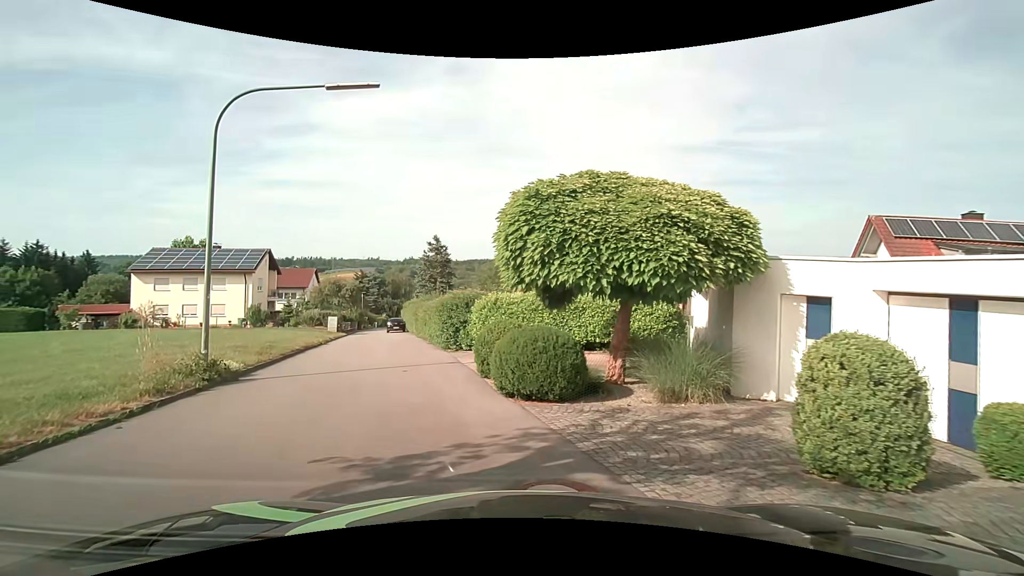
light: Day
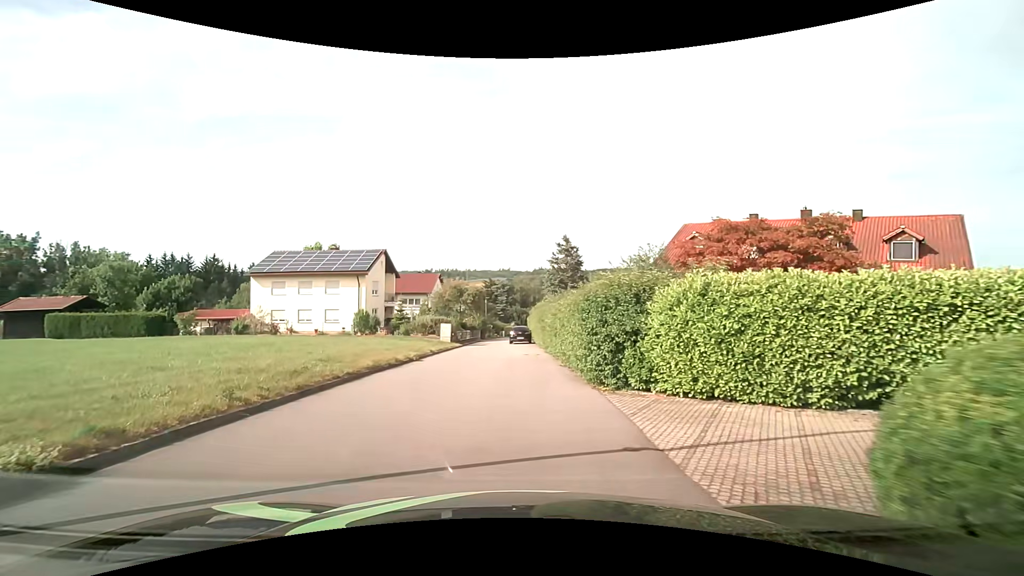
(-0.9, +9.9) m; -12°
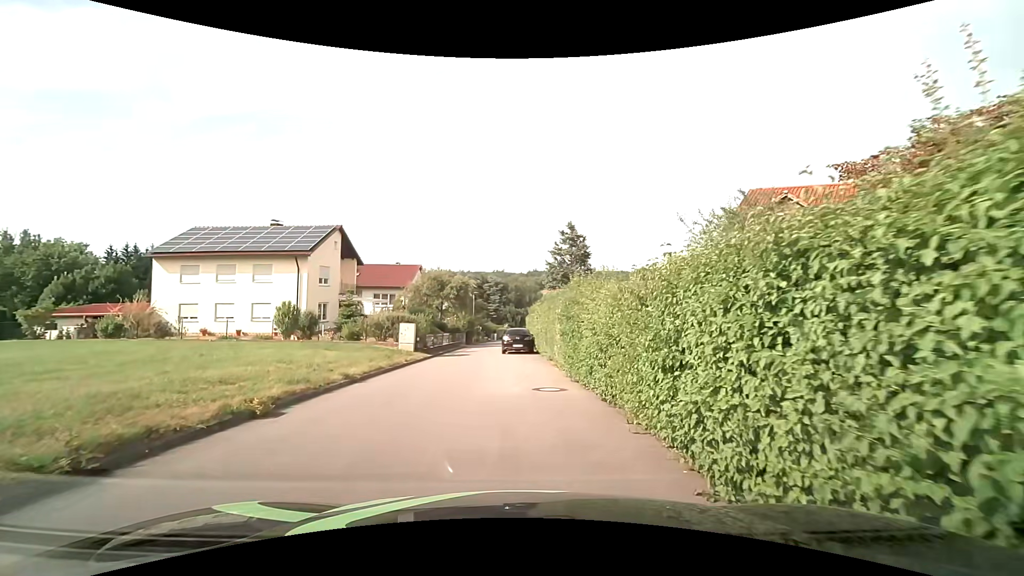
(-0.3, +12.4) m; 0°
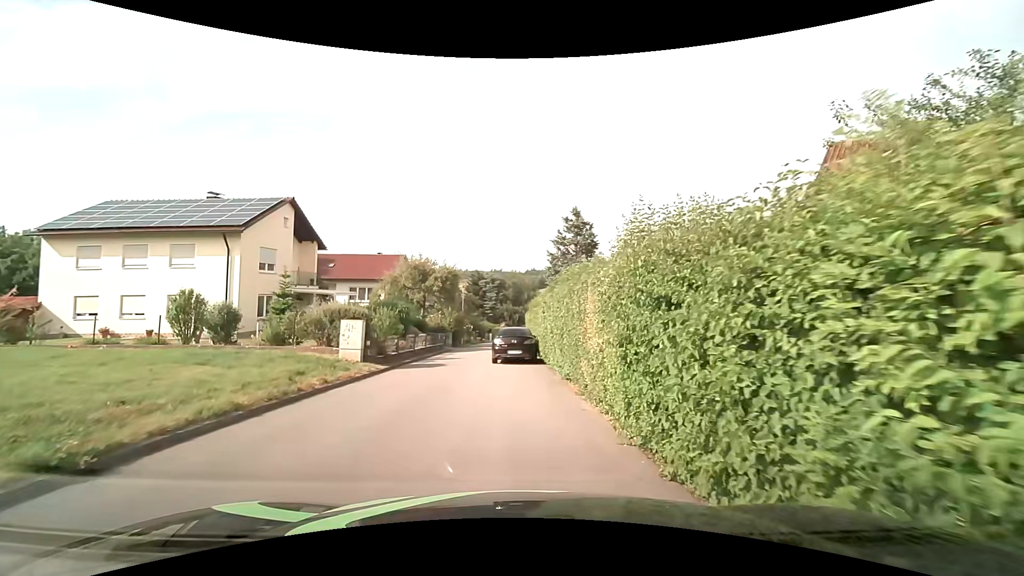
(0.0, +8.2) m; 0°
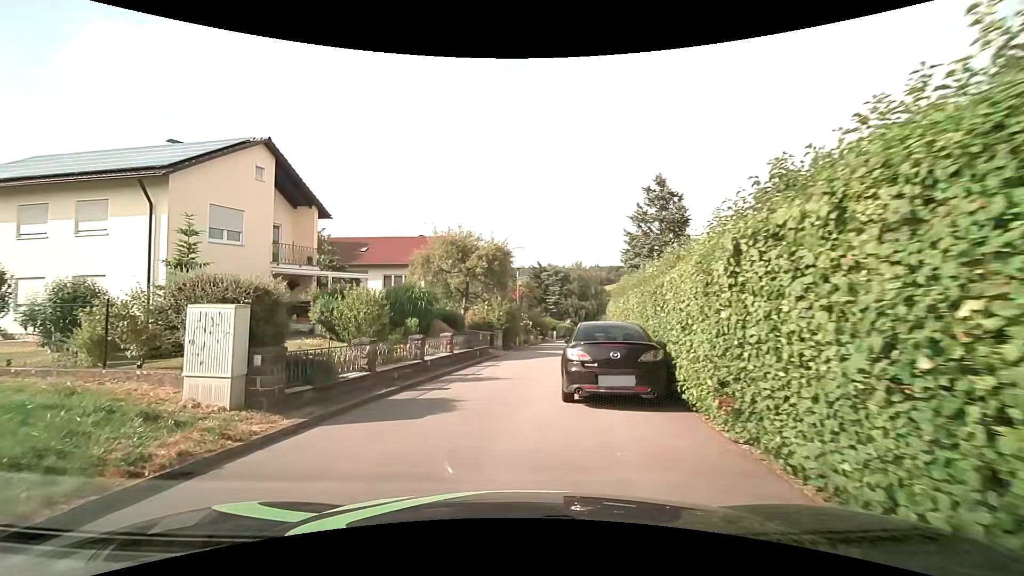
(-0.4, +10.9) m; -8°
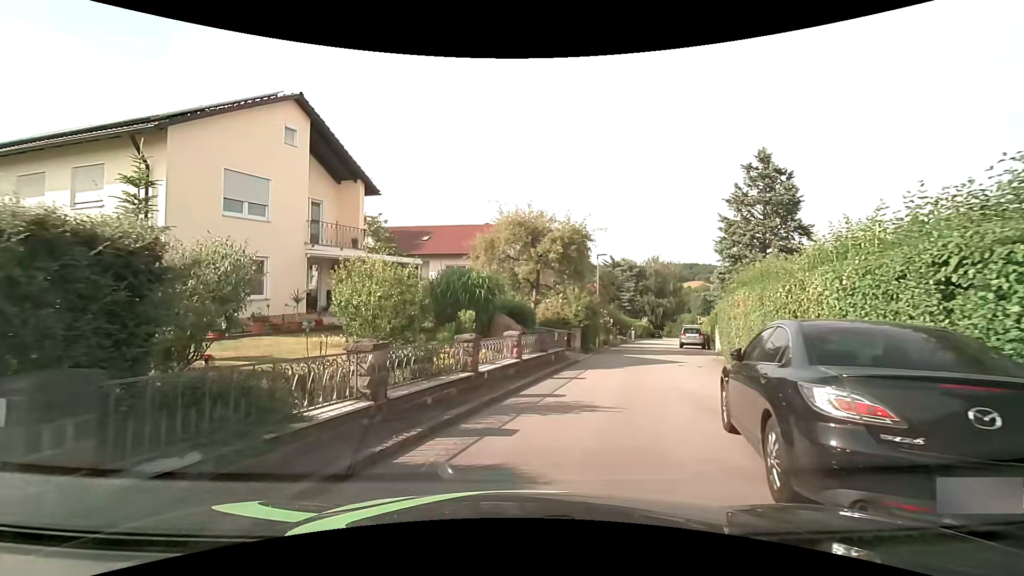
(-0.3, +4.8) m; -8°
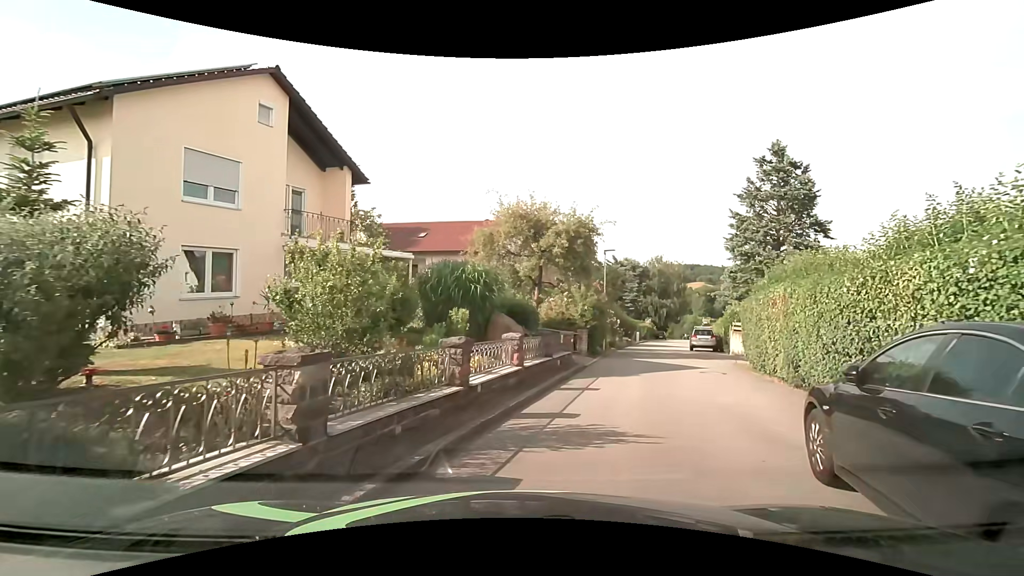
(0.0, +1.9) m; 0°
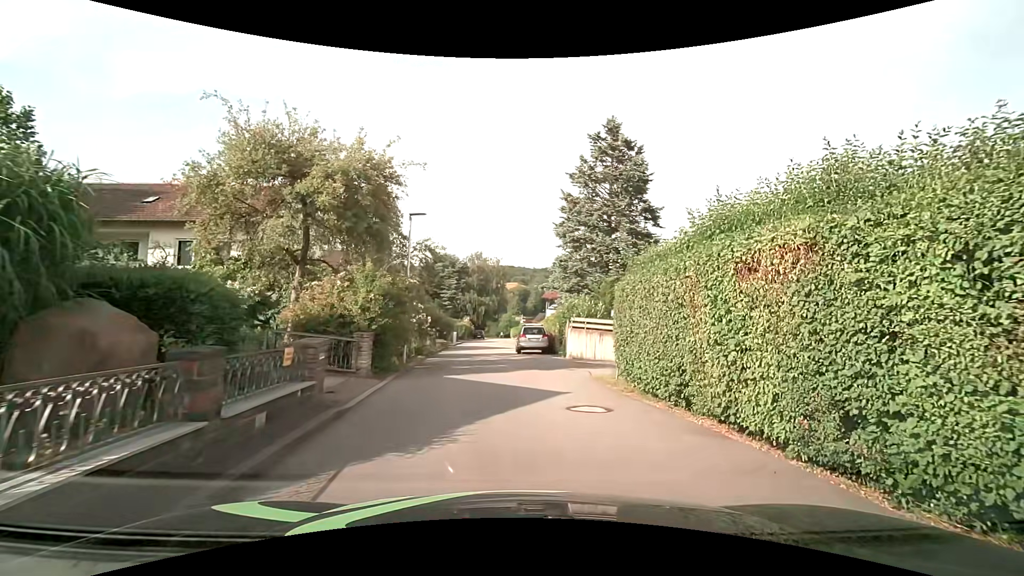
(+1.3, +8.4) m; +21°
